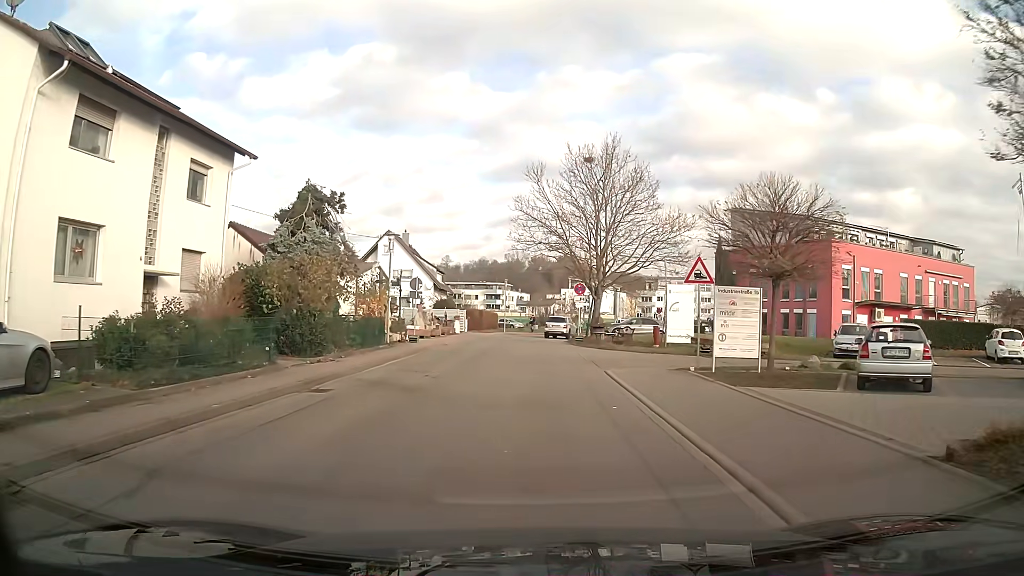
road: unclassified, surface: asphalt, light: Day
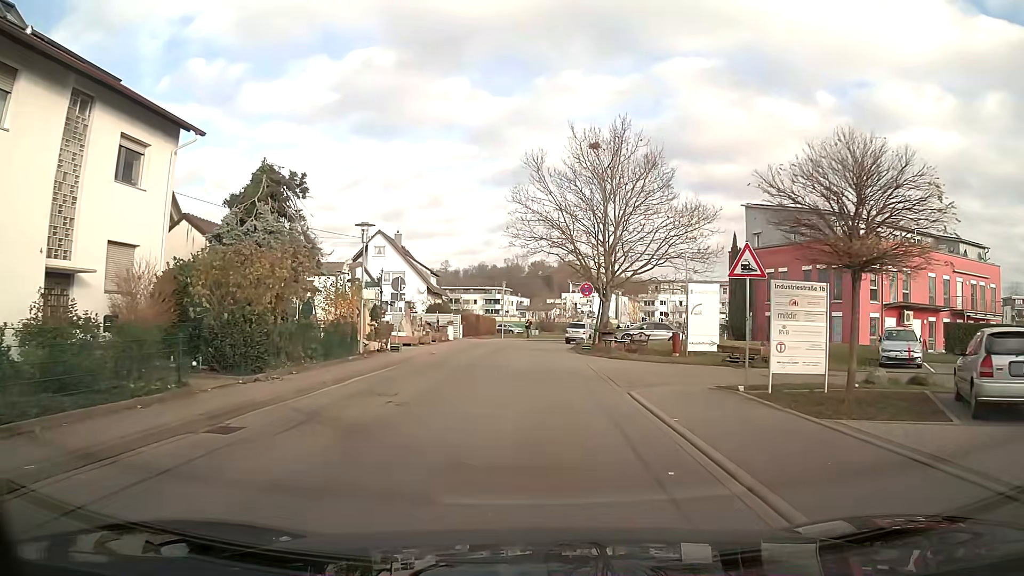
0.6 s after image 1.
(0.0, +4.2) m; -1°
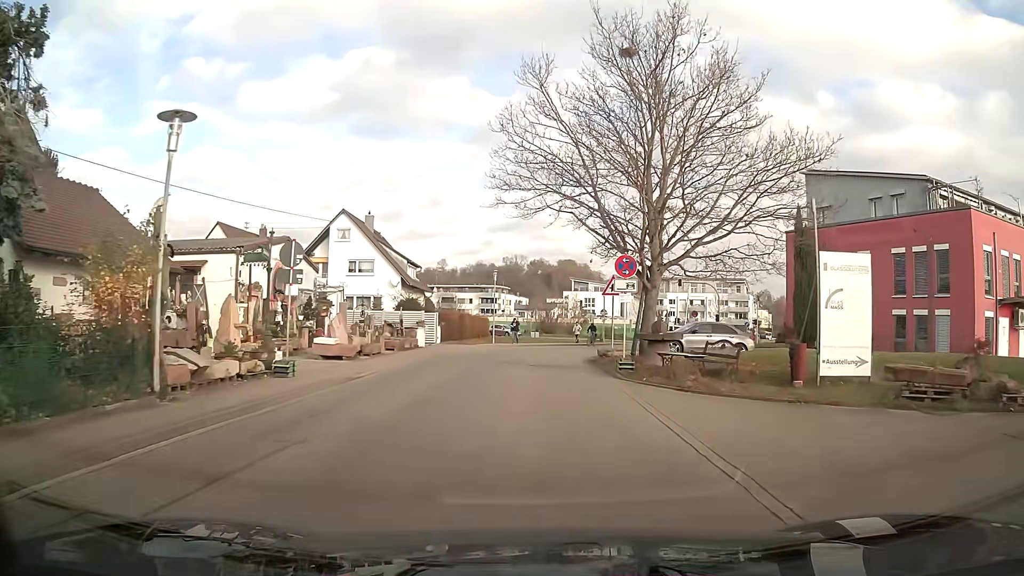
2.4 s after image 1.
(+0.1, +12.5) m; +1°
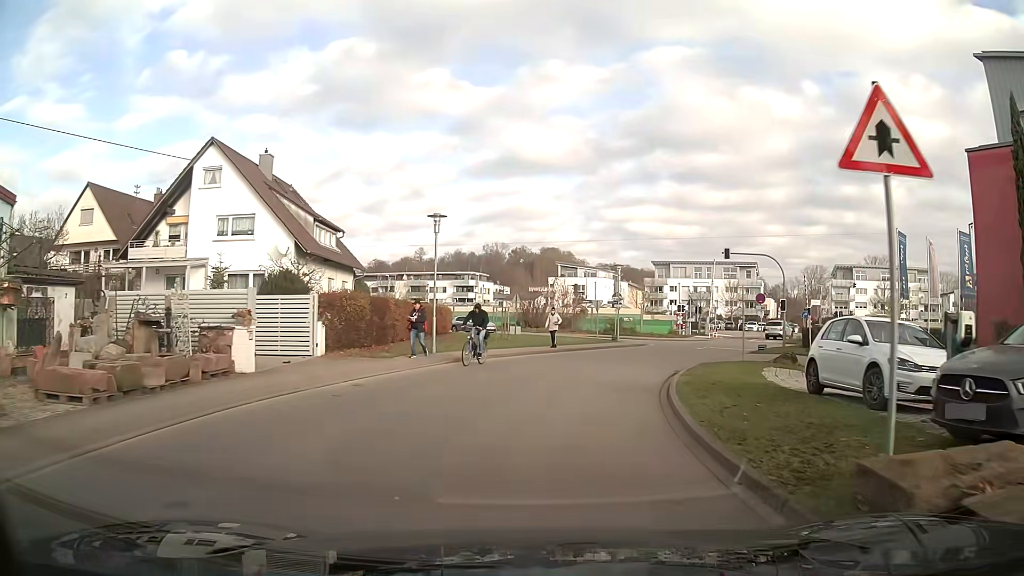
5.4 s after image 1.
(+0.2, +20.5) m; +2°
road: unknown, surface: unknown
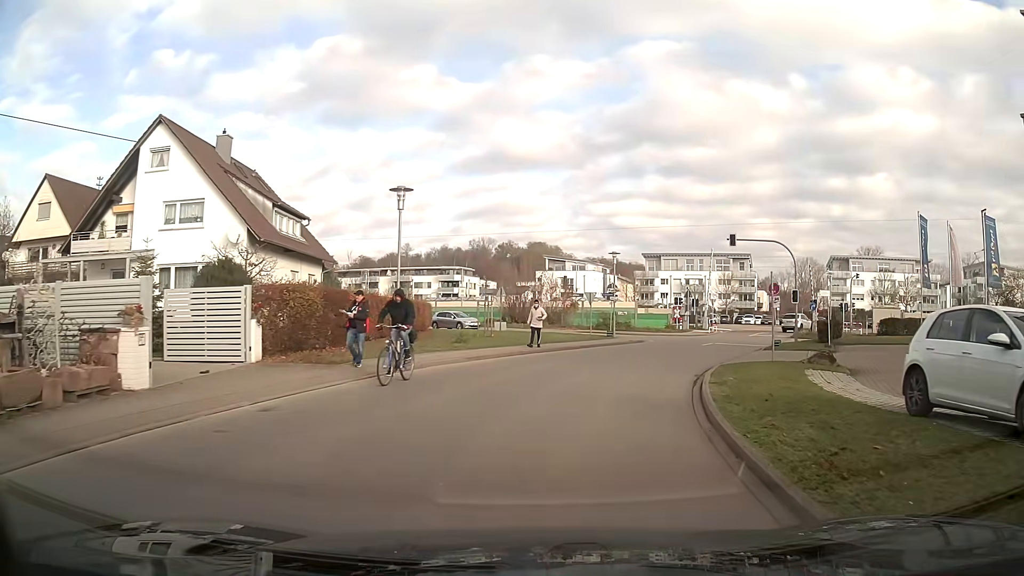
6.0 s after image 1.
(+0.1, +4.1) m; +2°
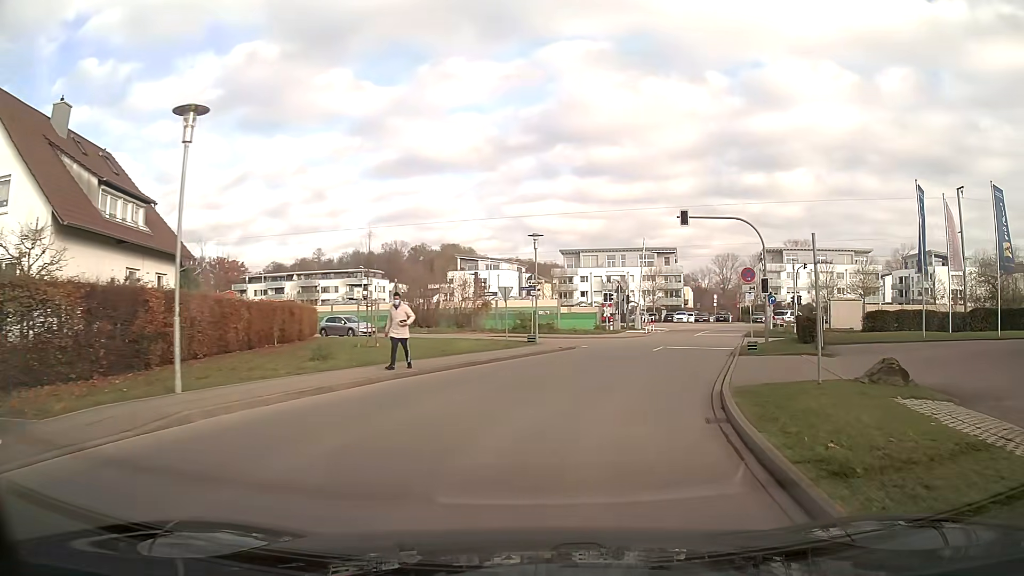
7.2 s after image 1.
(+0.5, +8.2) m; +8°
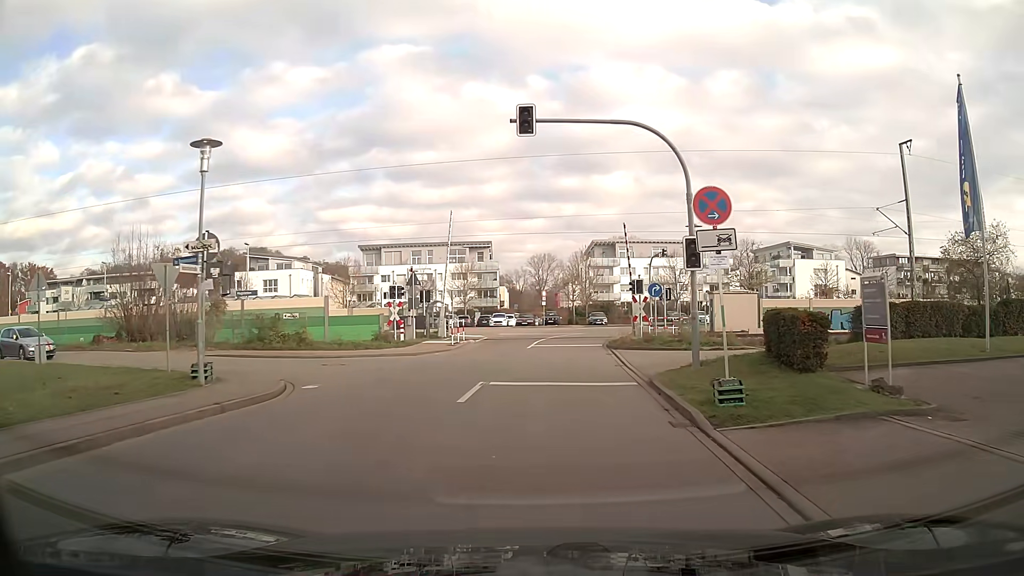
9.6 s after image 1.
(+2.3, +16.2) m; +14°
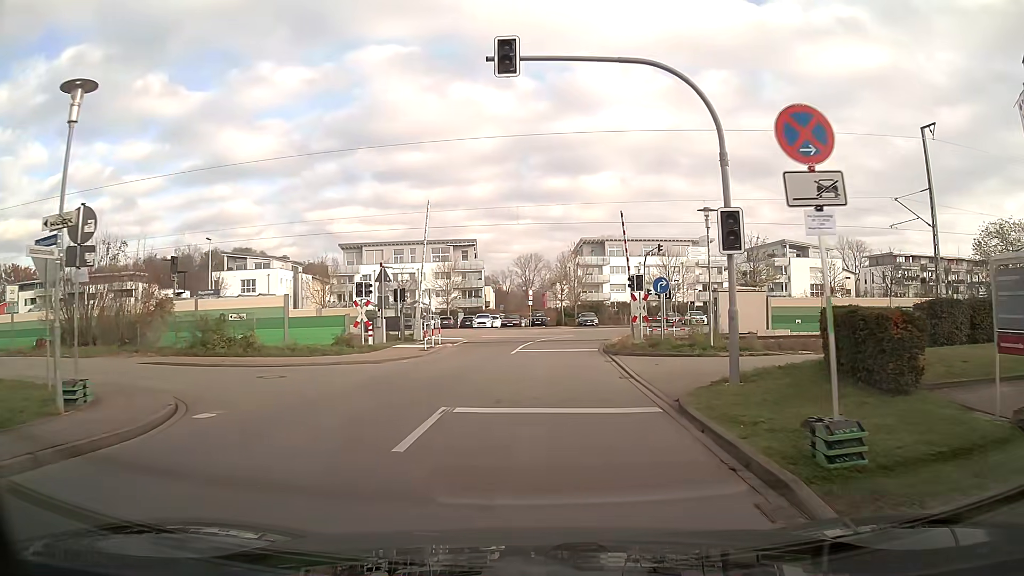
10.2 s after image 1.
(0.0, +4.1) m; +1°
(0, +10) (0, +20) (+1, +30) (+4, +39) (+12, +46) (+21, +48) (+31, +48) (+41, +48) (+51, +48) (+61, +48) m
